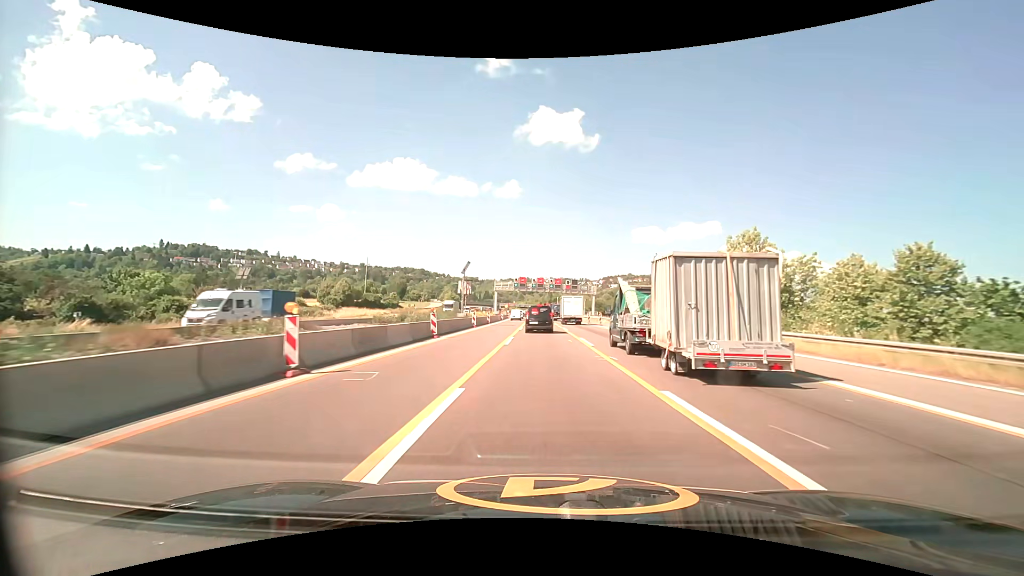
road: motorway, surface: asphalt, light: Day
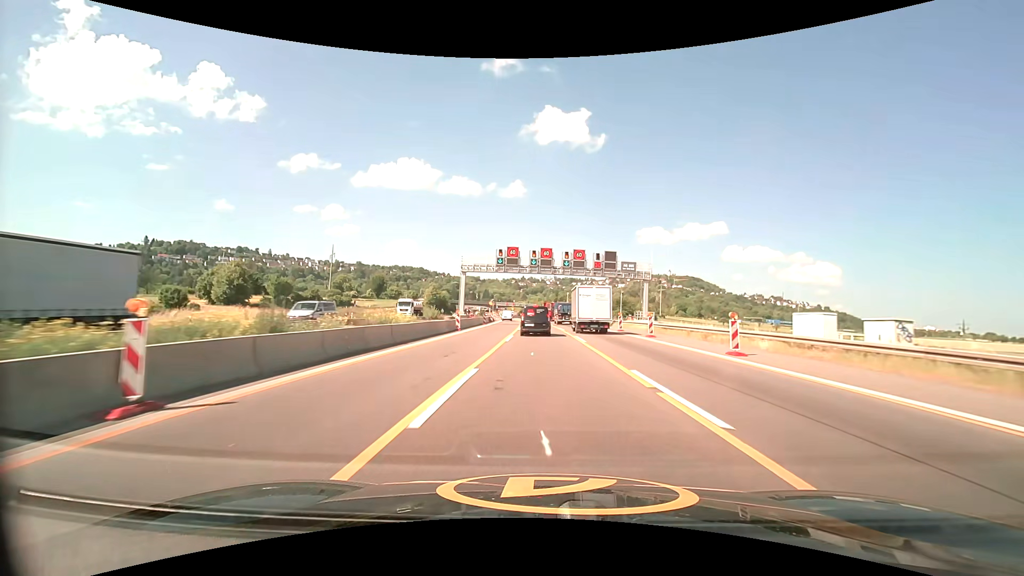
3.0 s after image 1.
(-0.3, +50.4) m; 0°
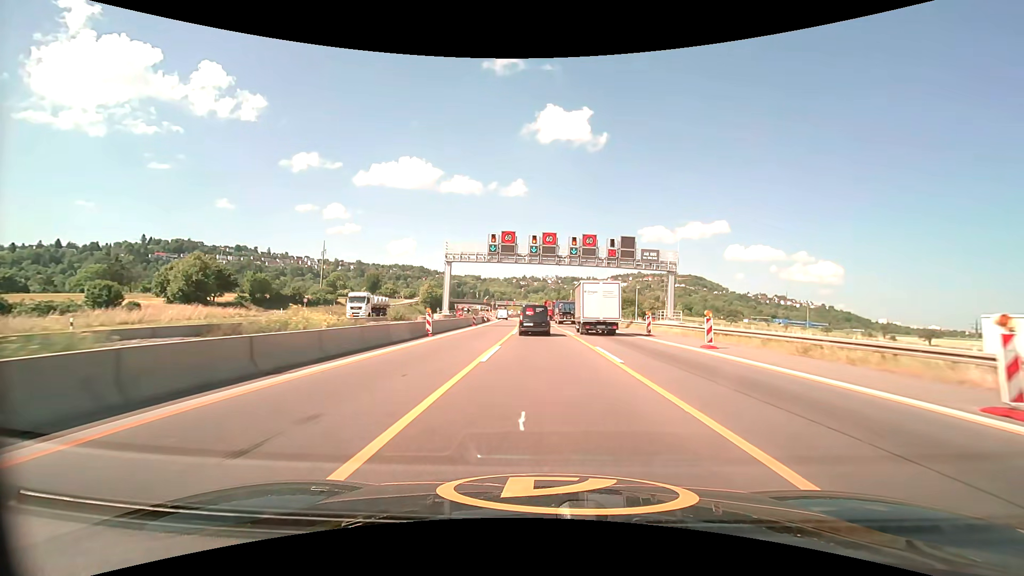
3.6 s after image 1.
(0.0, +9.9) m; 0°
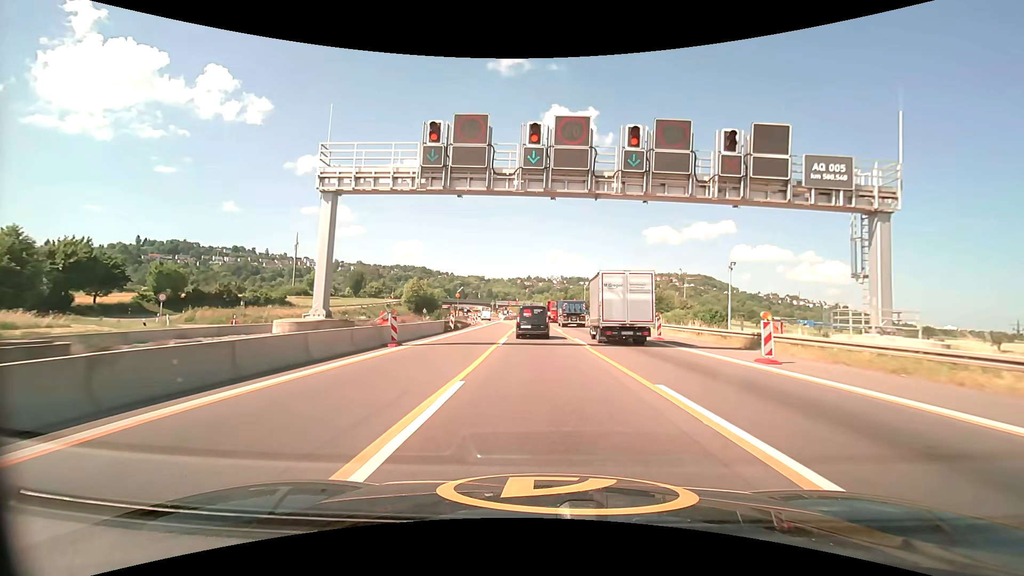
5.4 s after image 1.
(-0.1, +28.2) m; -1°
(0, +10) (0, +20) (0, +30) (0, +40) (0, +50) (-1, +60) (-1, +70) (-1, +80) (-1, +90) (-1, +100) m
